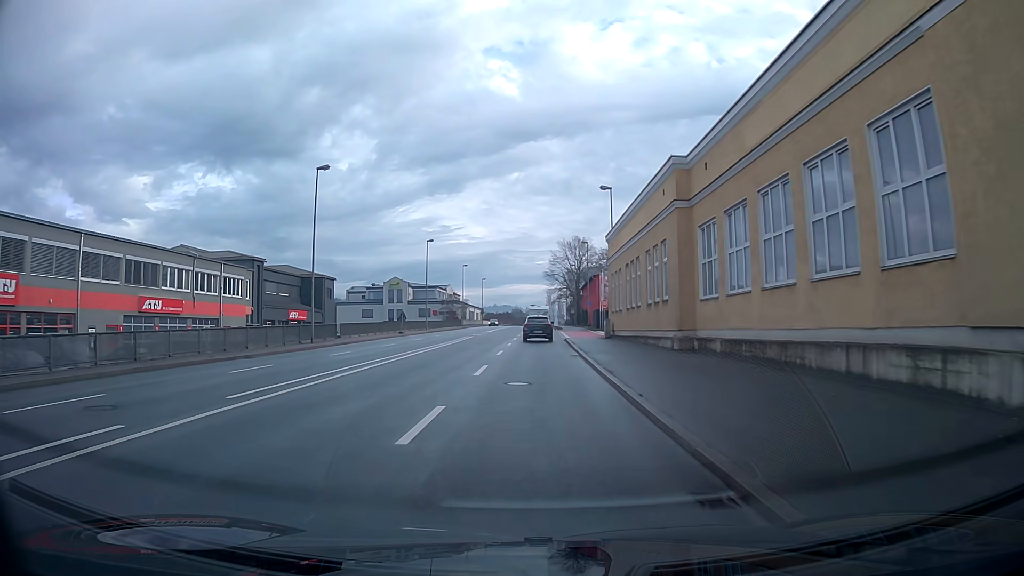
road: primary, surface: asphalt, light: Day
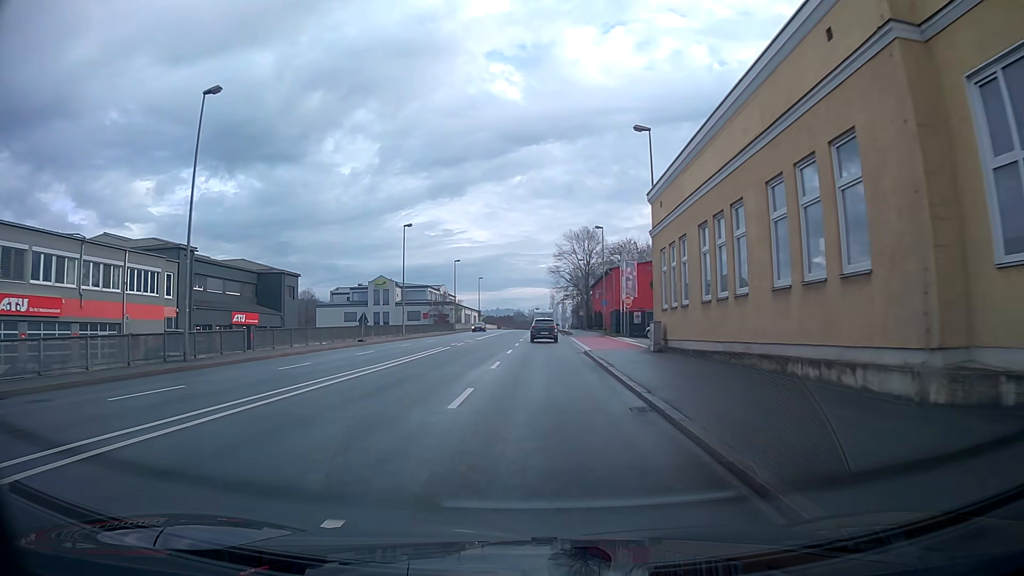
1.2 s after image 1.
(0.0, +15.3) m; 0°
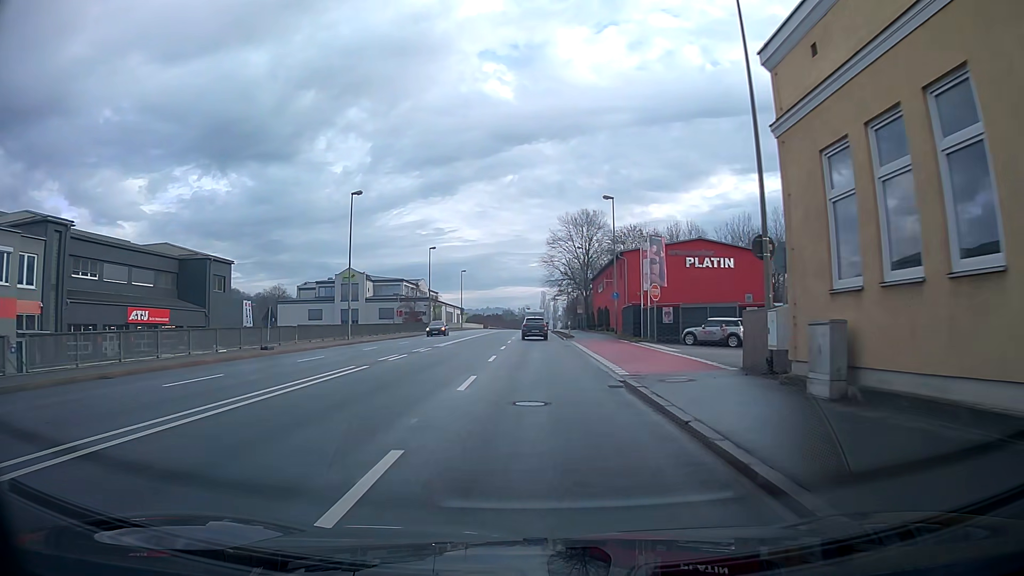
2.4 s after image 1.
(+0.1, +15.6) m; +1°
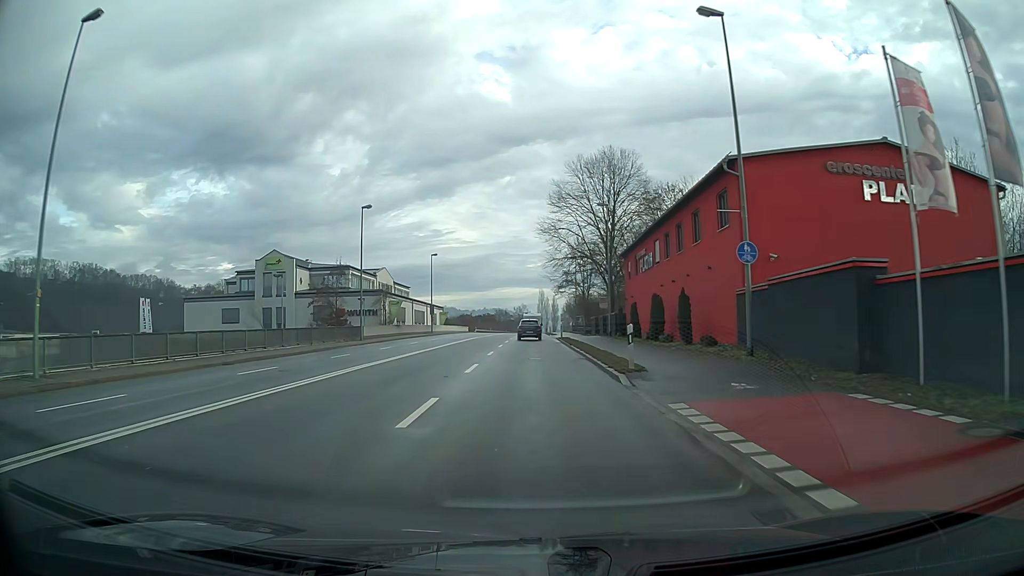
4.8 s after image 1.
(+0.1, +31.6) m; 0°
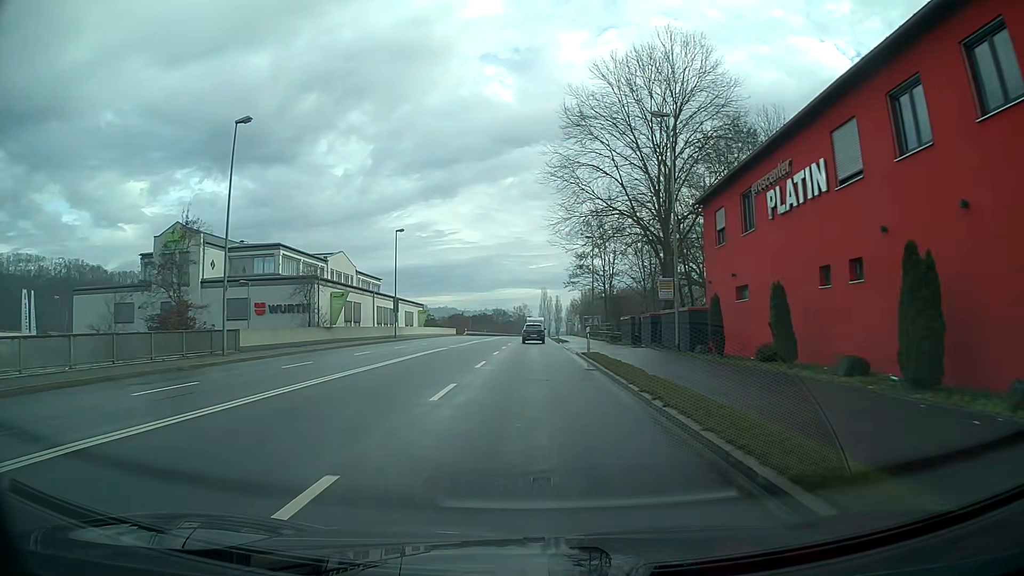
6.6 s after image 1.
(0.0, +23.9) m; 0°
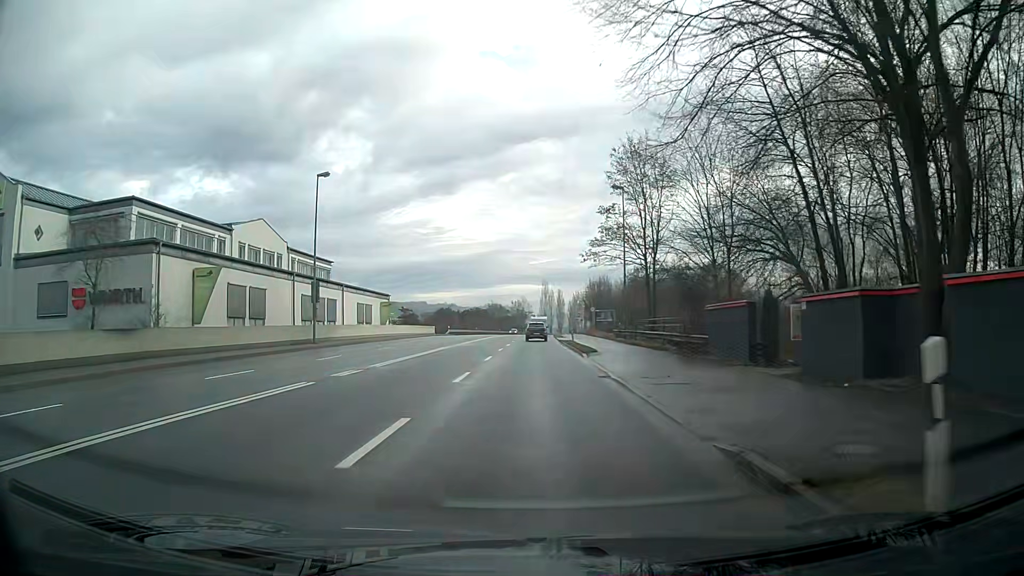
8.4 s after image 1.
(0.0, +23.8) m; 0°
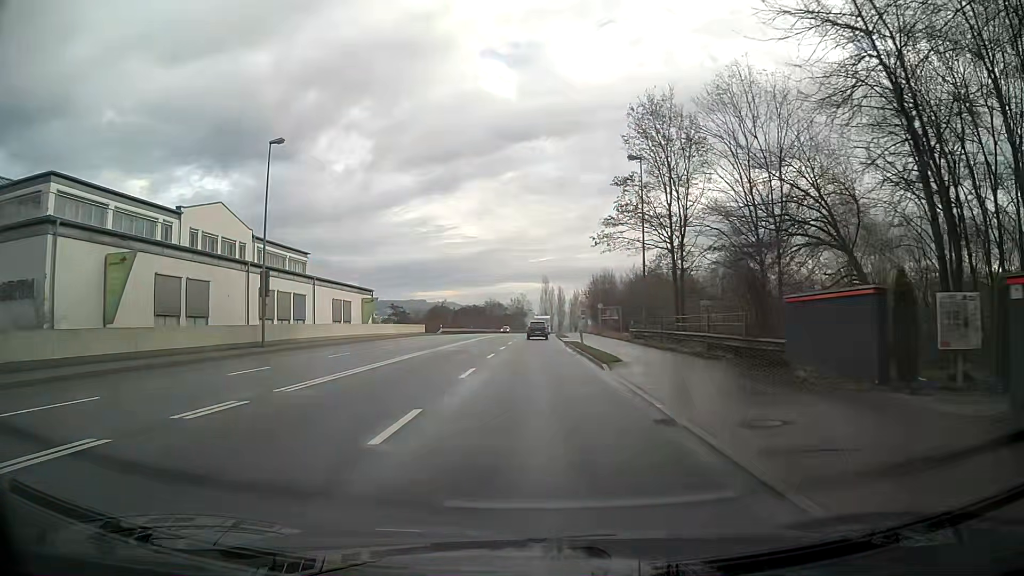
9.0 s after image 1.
(0.0, +7.8) m; 0°
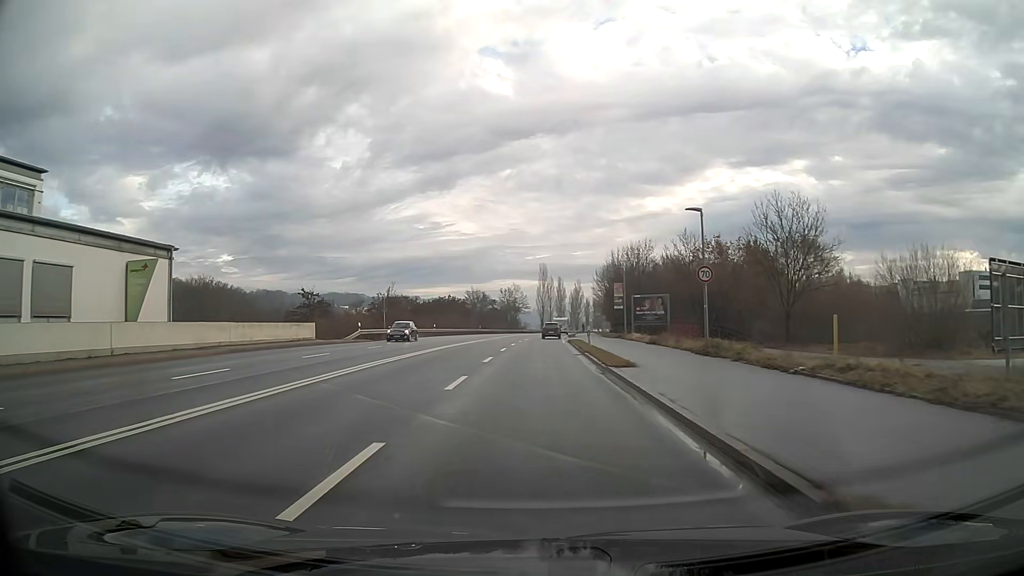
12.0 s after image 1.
(0.0, +39.3) m; 0°
(0, +10) (0, +20) (0, +30) (0, +40) (+1, +50) (+1, +60) (+1, +70) (+2, +80) (+3, +90) (+3, +100) m
